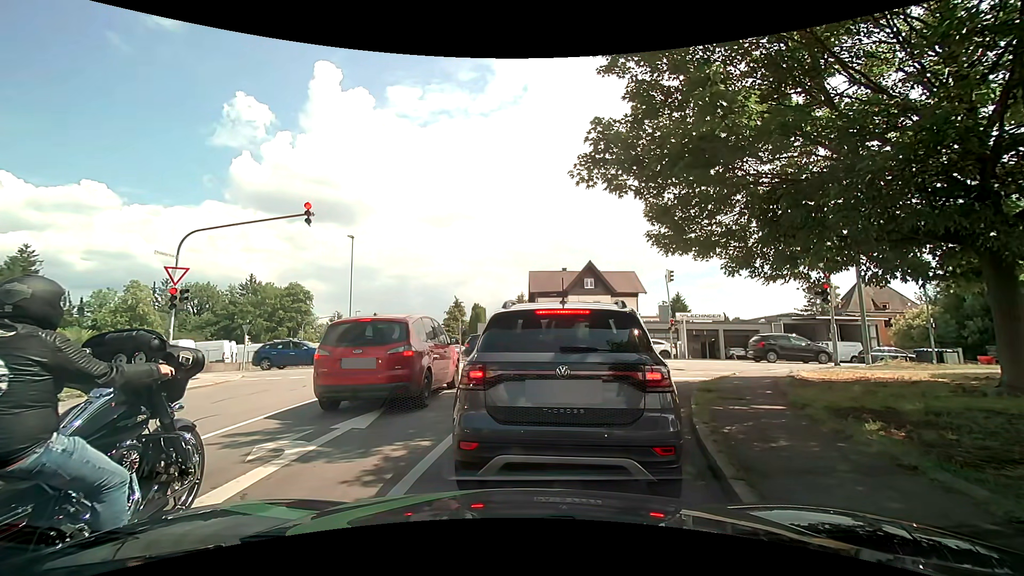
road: residential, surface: asphalt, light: Day
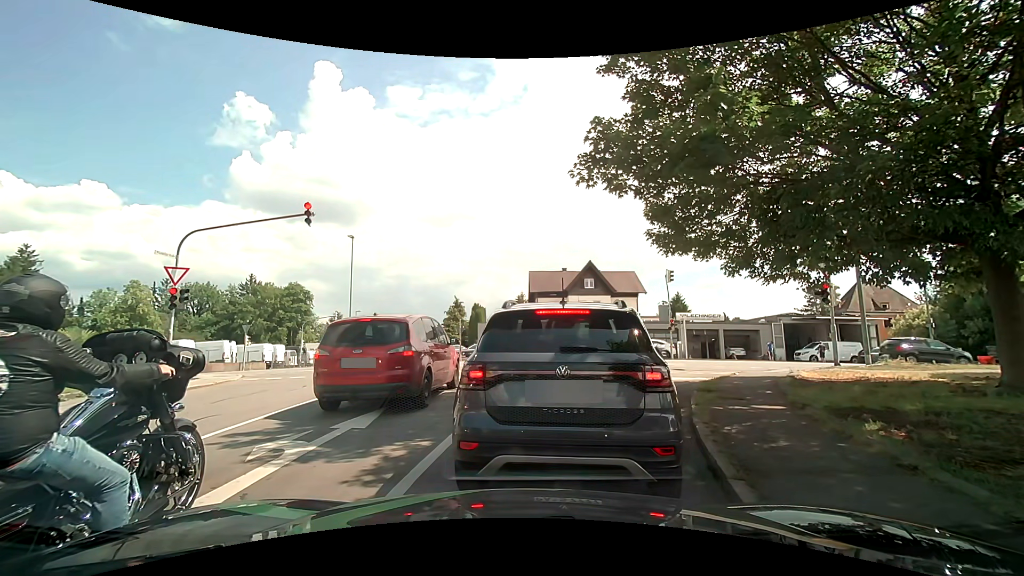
(0.0, 0.0) m; 0°
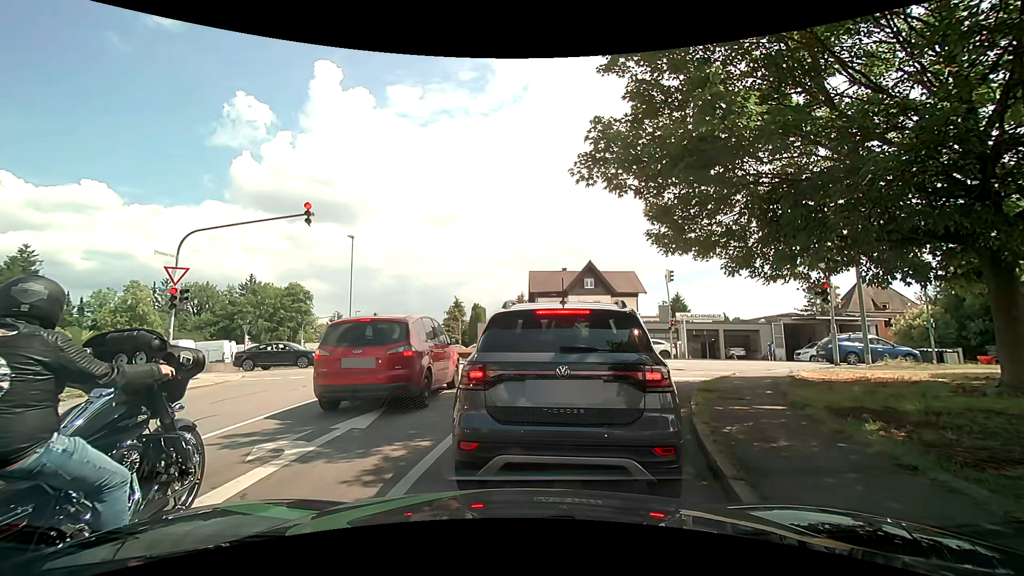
(0.0, 0.0) m; 0°
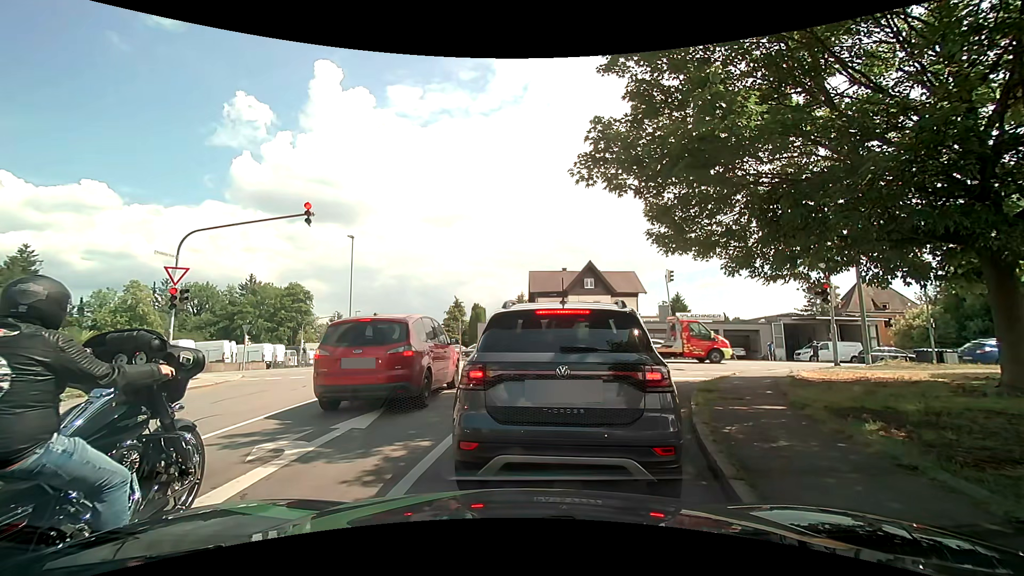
(0.0, 0.0) m; 0°
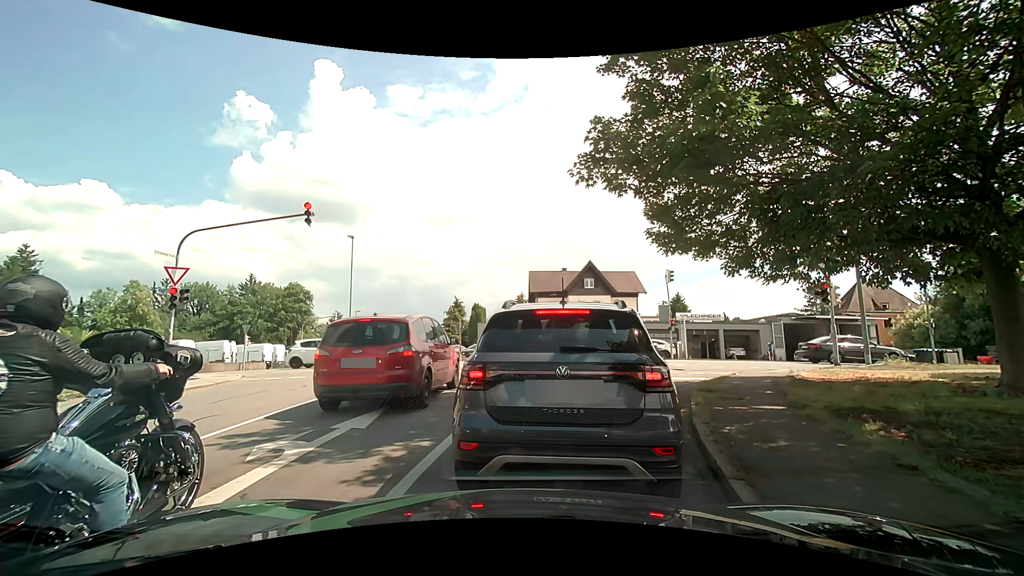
(0.0, 0.0) m; 0°
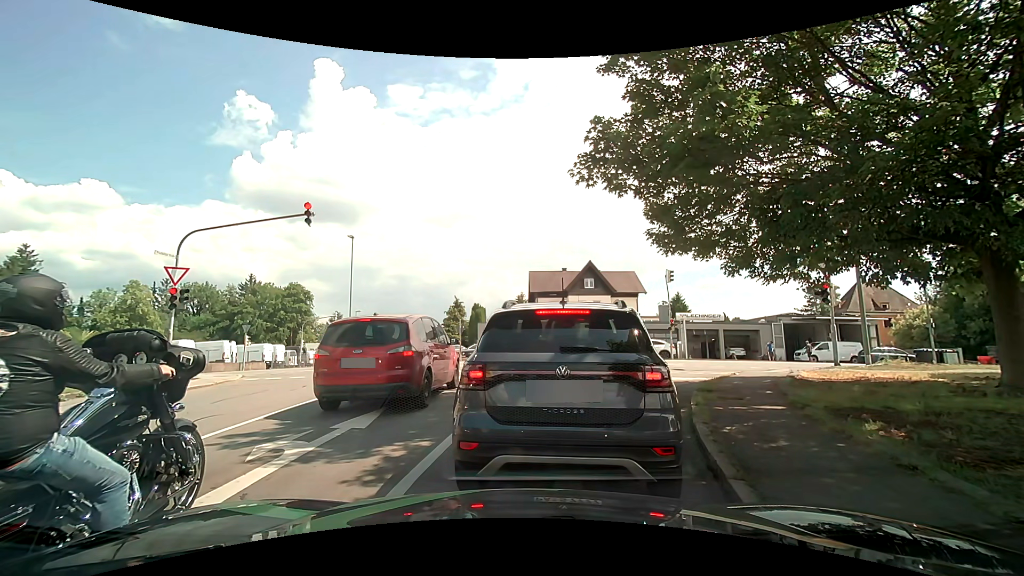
(0.0, 0.0) m; 0°
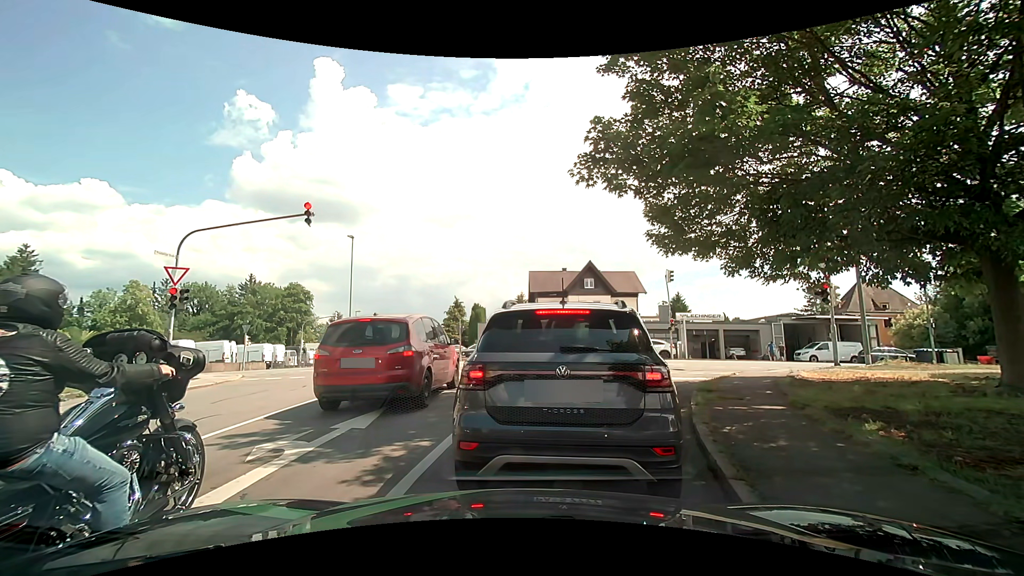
(0.0, 0.0) m; 0°
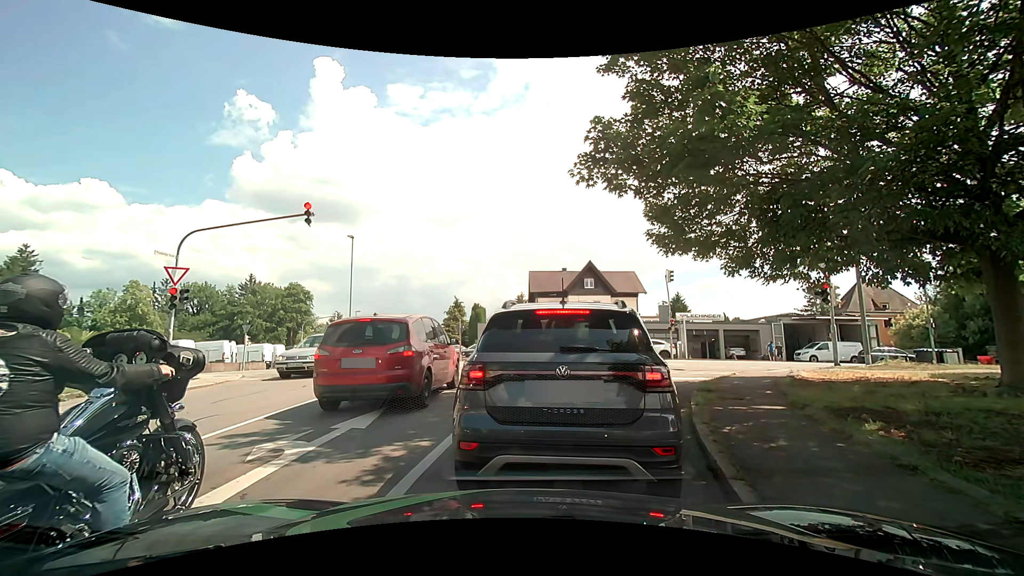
(0.0, 0.0) m; 0°
(+1, +10) (+5, +19) (+13, +24) (+23, +24) (+33, +24) (+43, +23) (+53, +22) (+63, +21) (+73, +20) (+83, +20) m
